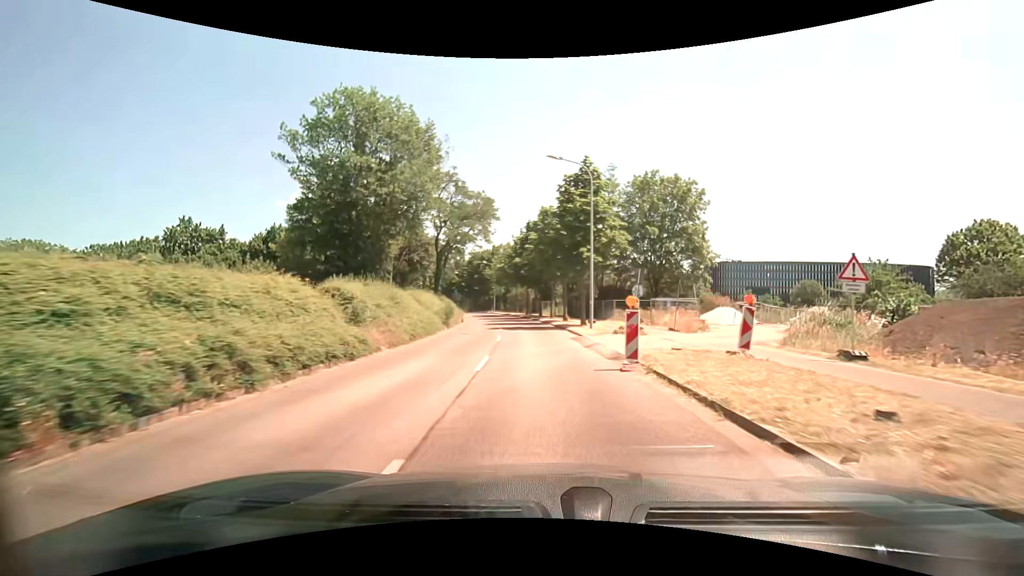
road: tertiary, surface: asphalt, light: Day
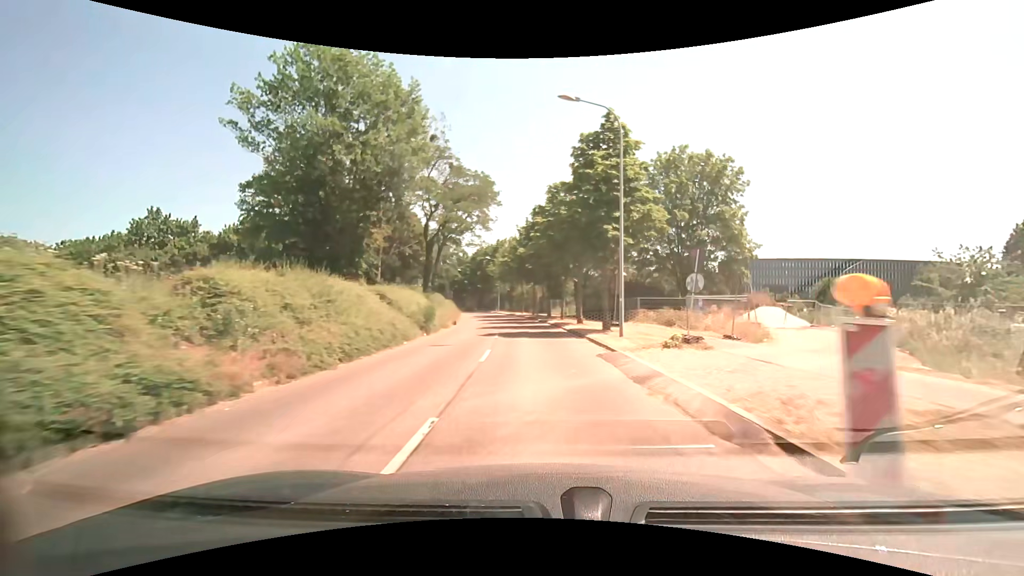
(-0.1, +7.4) m; -1°
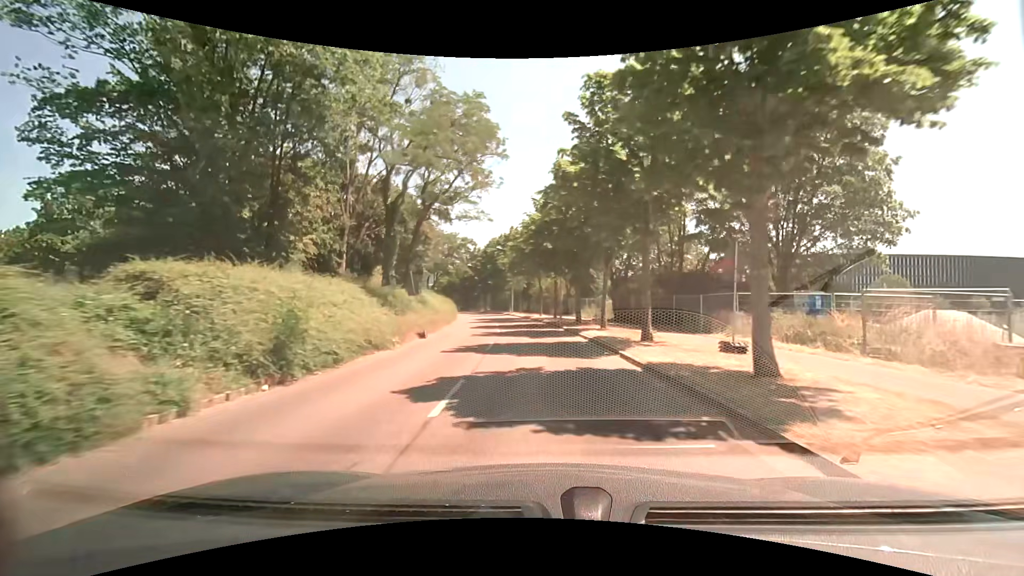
(-0.2, +14.9) m; -2°
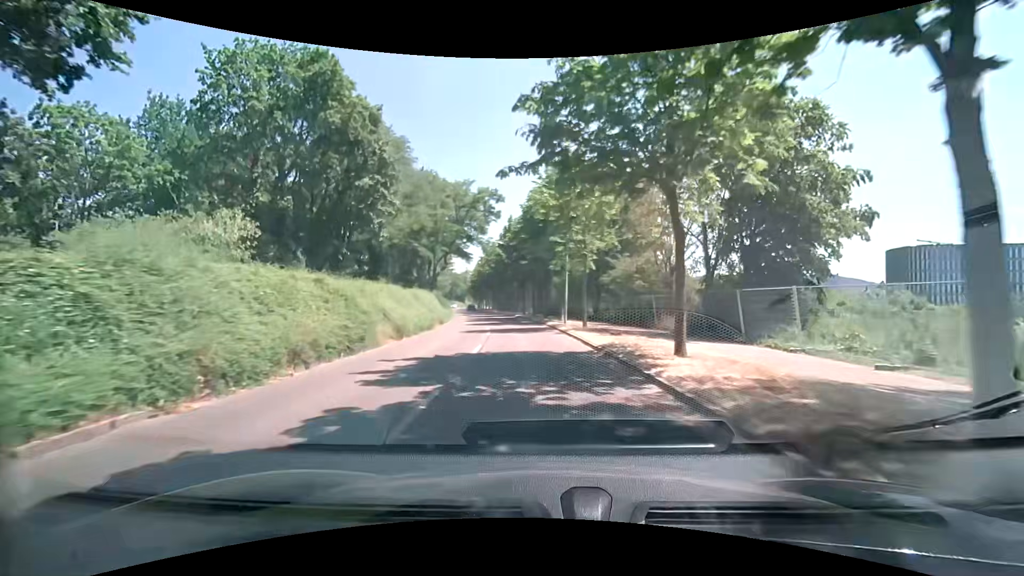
(-2.0, +37.2) m; -6°
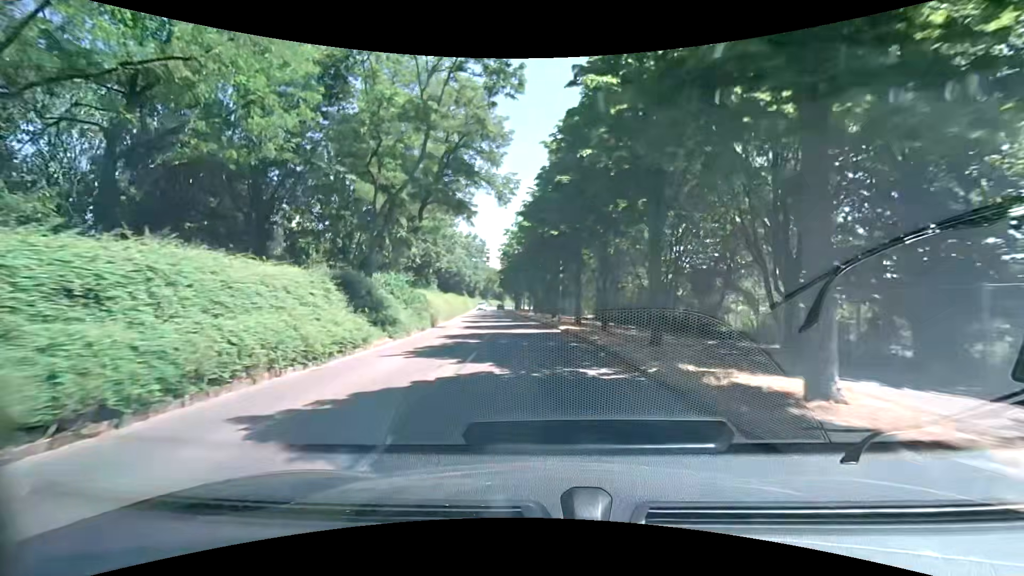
(-1.7, +29.8) m; -6°
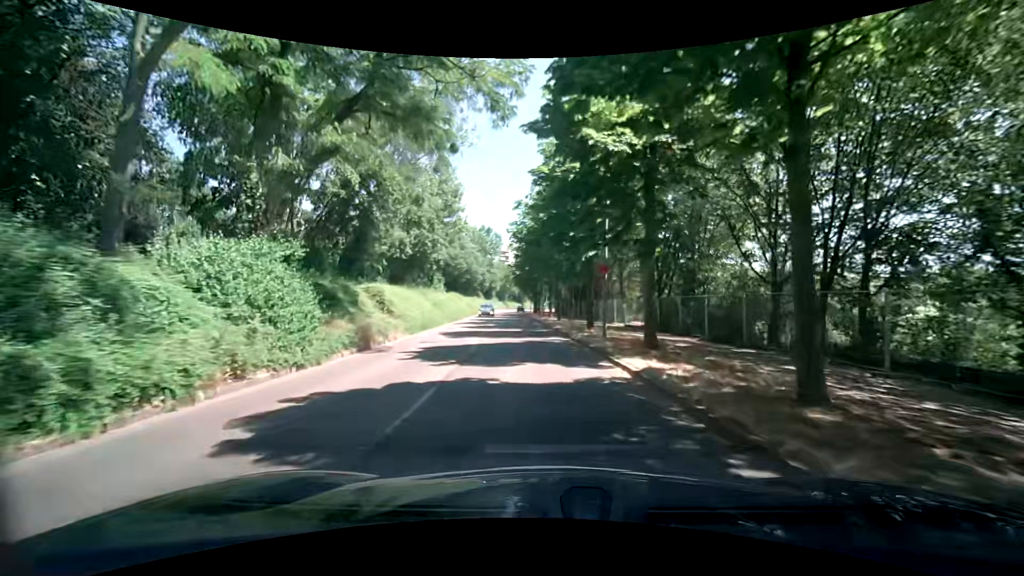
(-0.3, +14.9) m; -3°
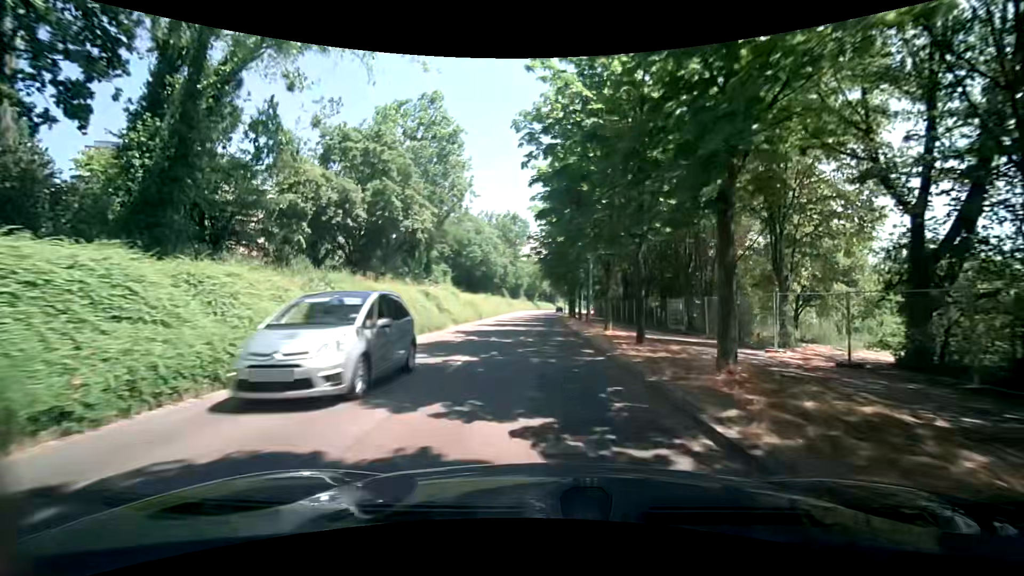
(-0.5, +22.4) m; -4°
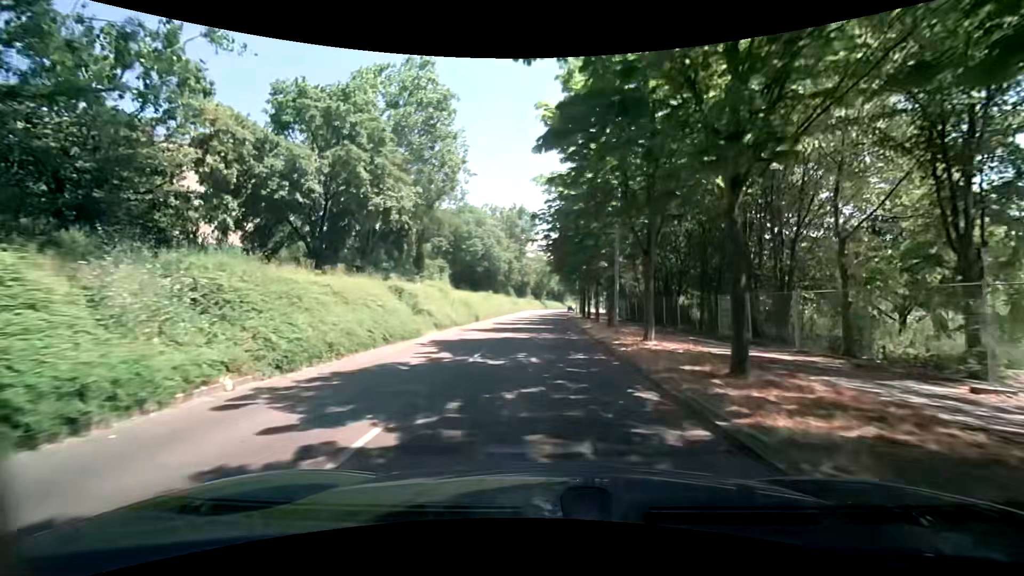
(+0.1, +7.5) m; 0°
(0, +10) (0, +20) (0, +30) (0, +40) (0, +50) (+1, +60) (+1, +70) (+2, +80) (+3, +90) (+4, +100) m
